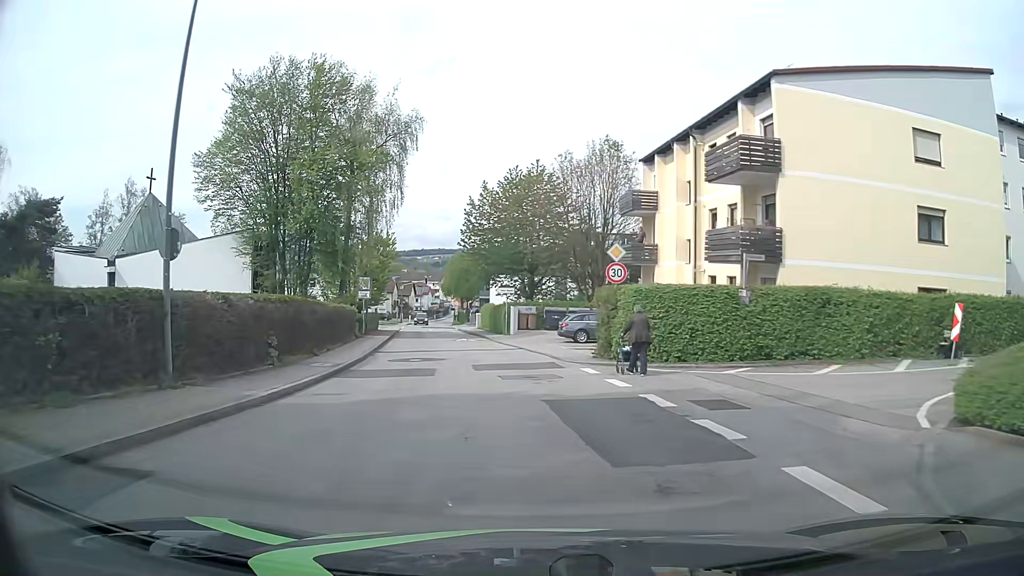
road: unclassified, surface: asphalt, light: Day
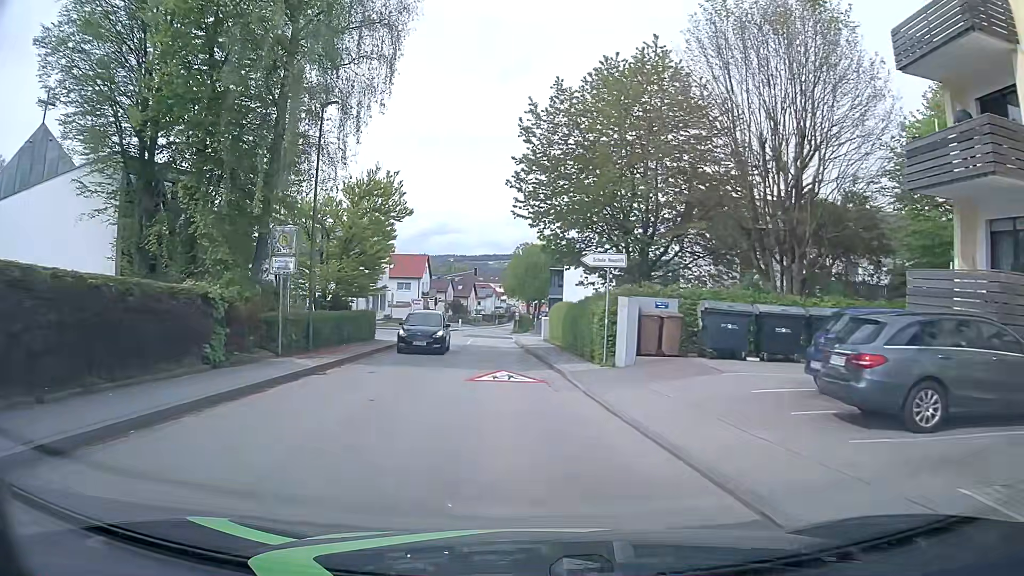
(-1.6, +24.4) m; -6°
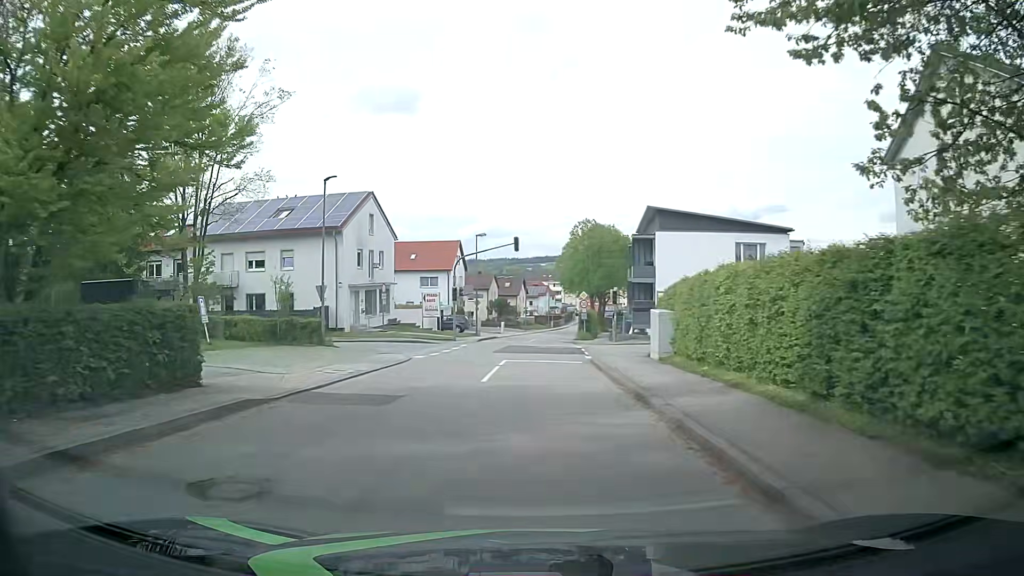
(-1.2, +24.3) m; -5°
(0, +10) (0, +20) (0, +30) (+1, +40) (+1, +50) (+2, +60) (+3, +70) (+4, +80) (+5, +90) (+6, +100) m
